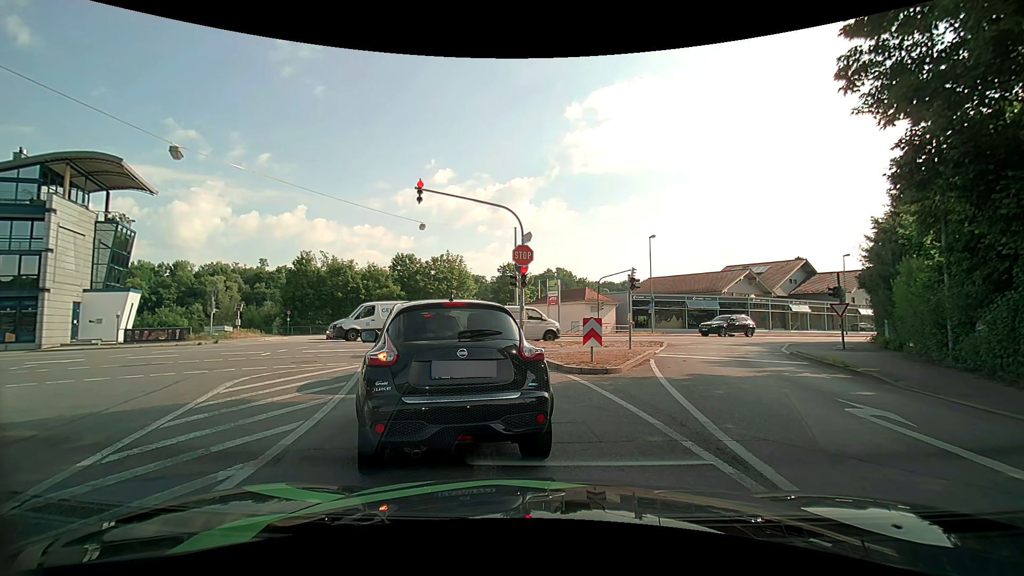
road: tertiary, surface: asphalt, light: Day
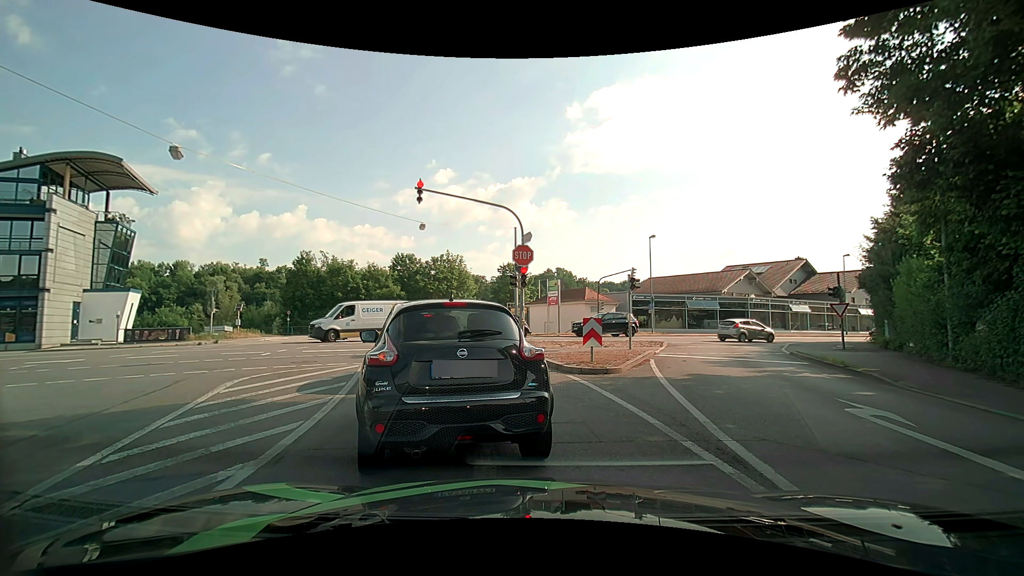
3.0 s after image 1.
(0.0, 0.0) m; 0°
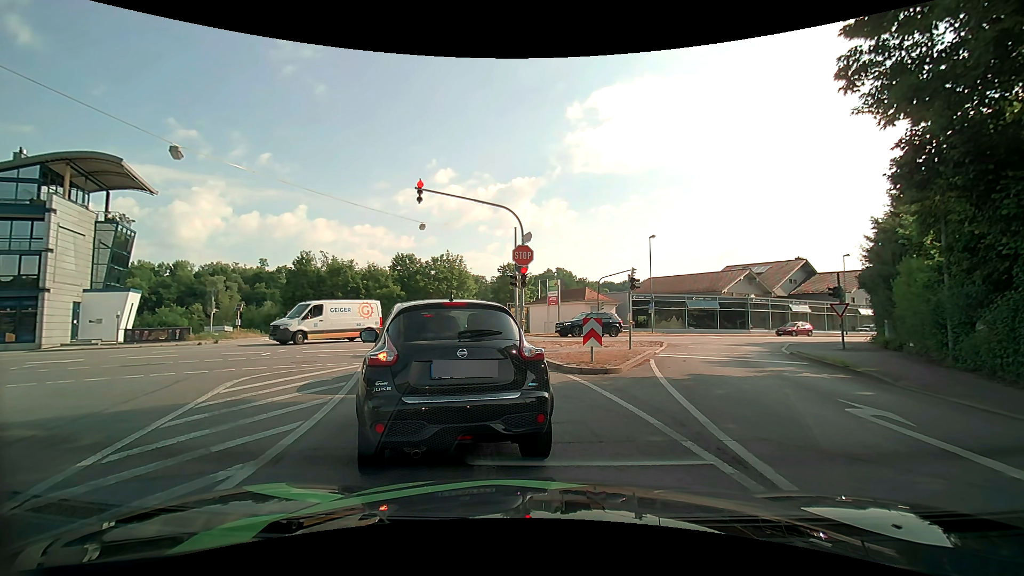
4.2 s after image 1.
(0.0, 0.0) m; 0°
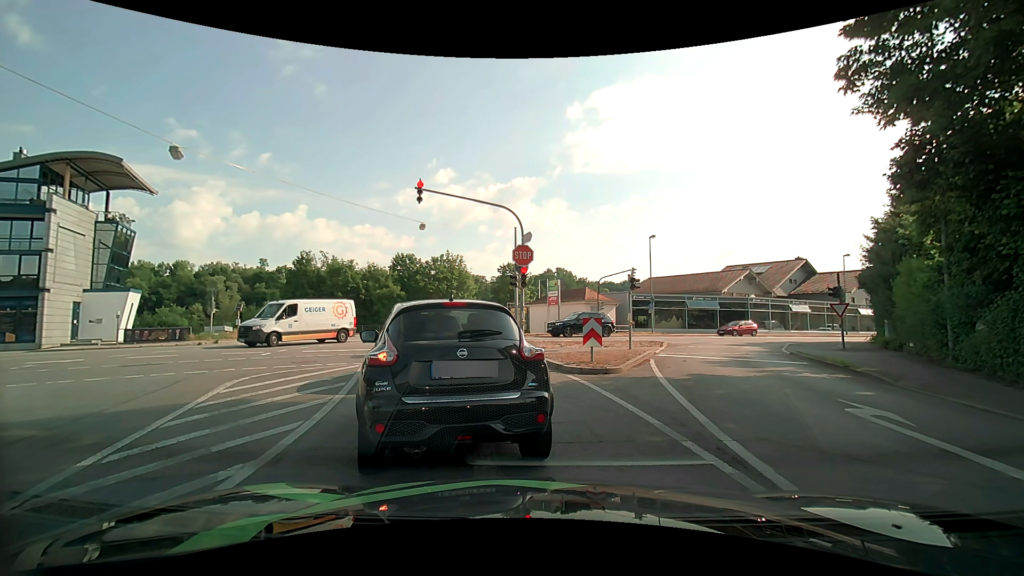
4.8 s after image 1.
(0.0, 0.0) m; 0°
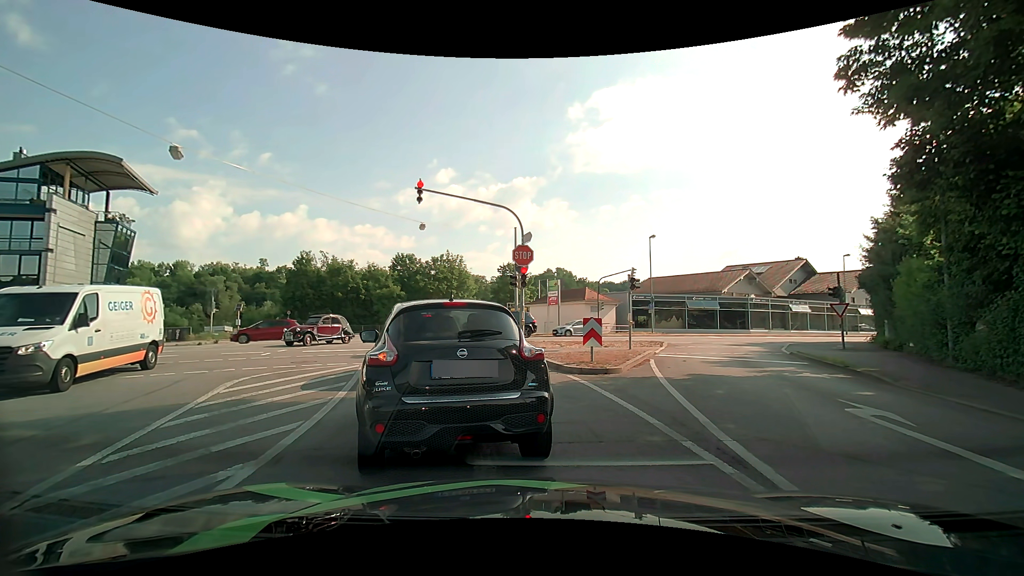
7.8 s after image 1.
(0.0, 0.0) m; 0°
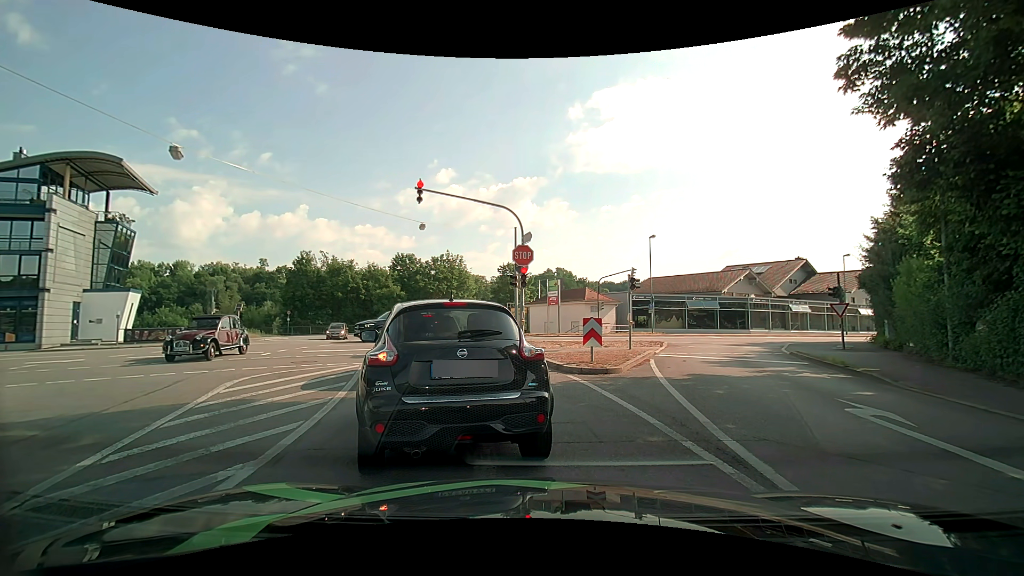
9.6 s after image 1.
(0.0, 0.0) m; 0°
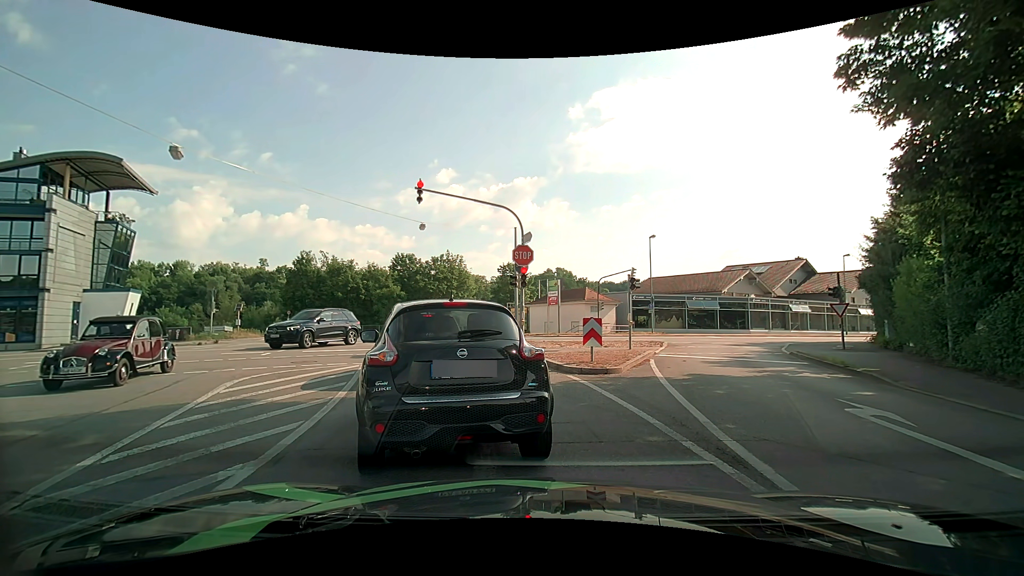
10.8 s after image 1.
(0.0, 0.0) m; 0°
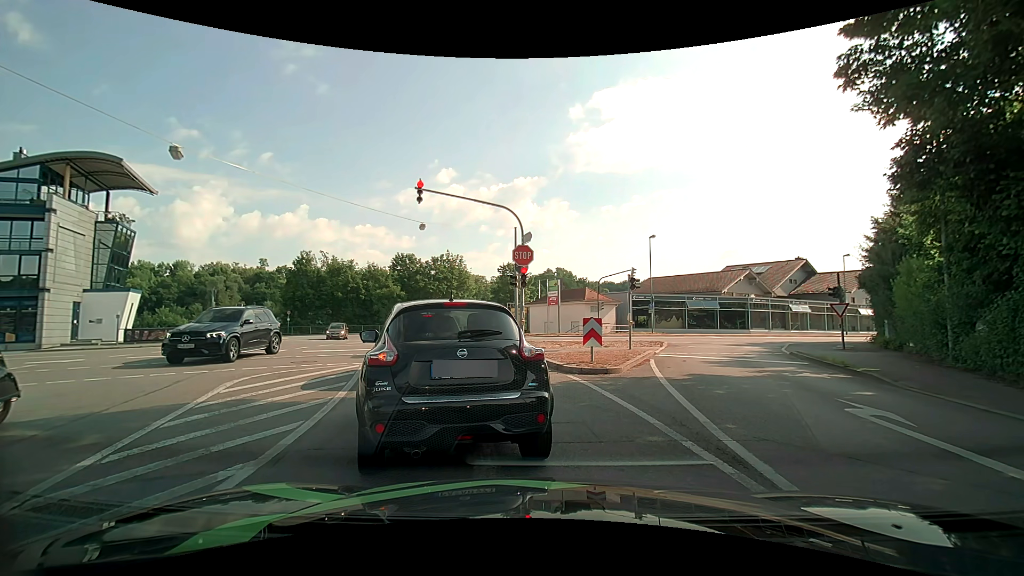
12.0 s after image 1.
(0.0, 0.0) m; 0°
